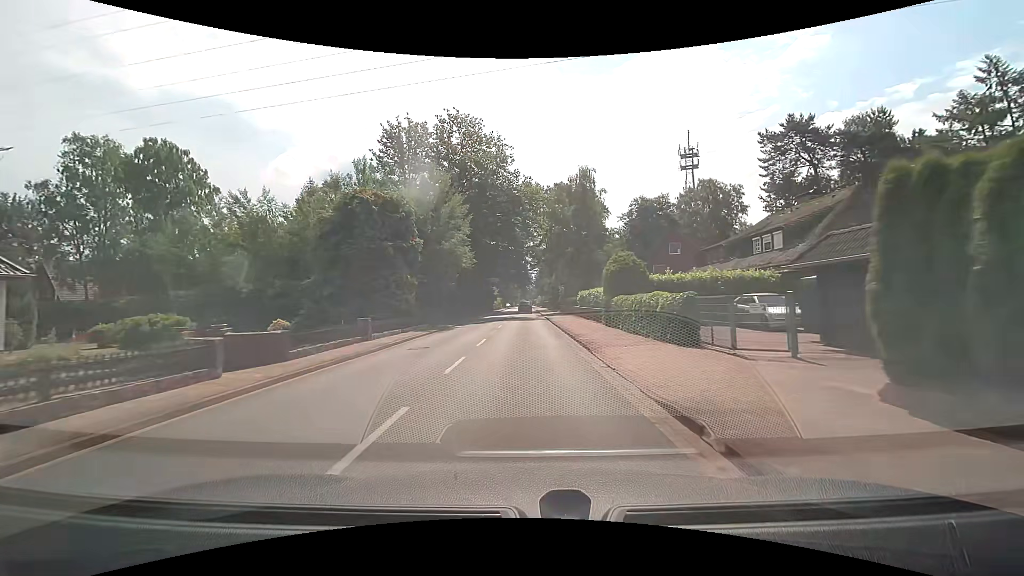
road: tertiary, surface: asphalt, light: Day
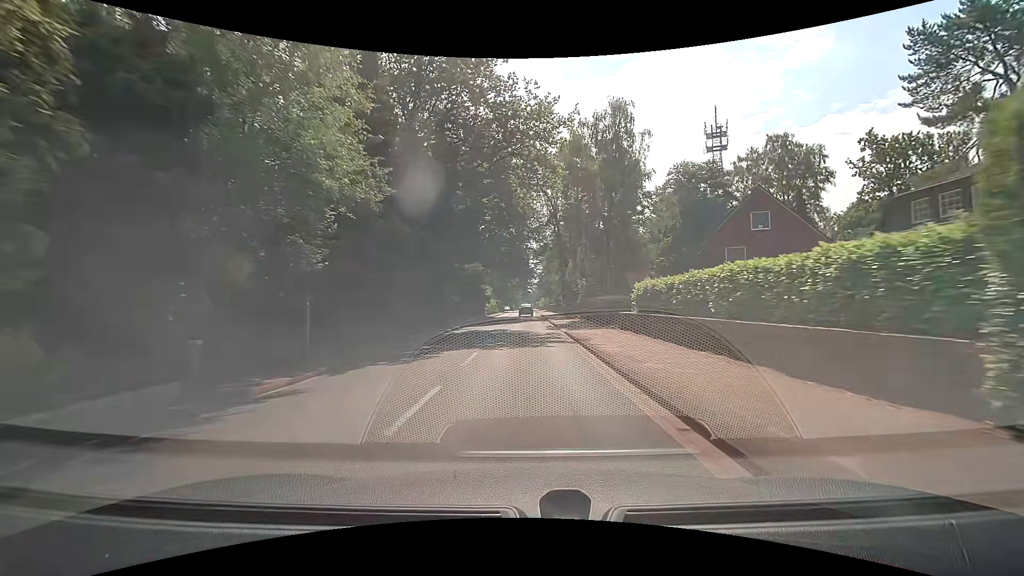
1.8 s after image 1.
(0.0, +22.8) m; 0°
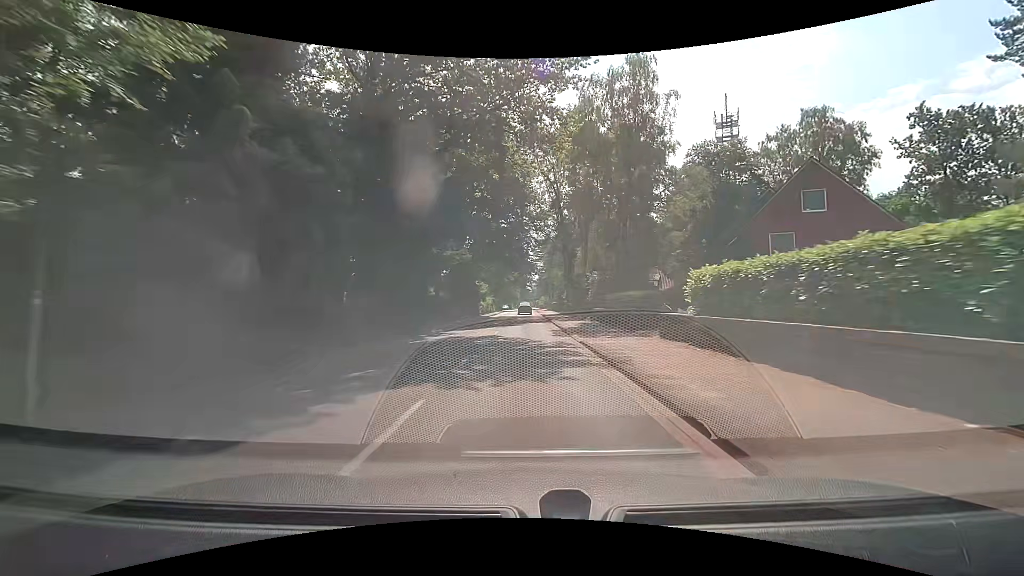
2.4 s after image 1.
(0.0, +7.6) m; 0°
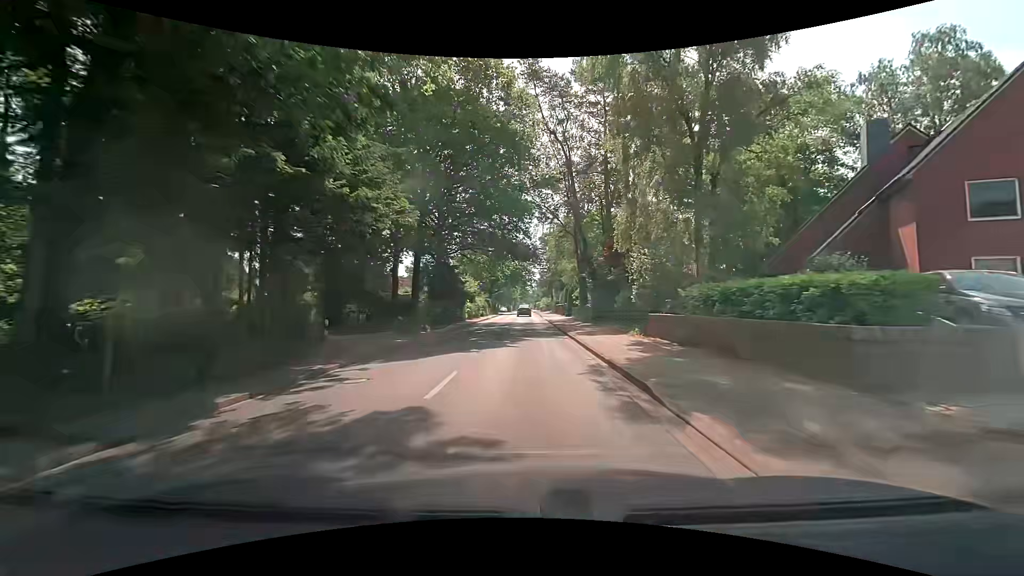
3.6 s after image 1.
(-0.1, +15.1) m; 0°
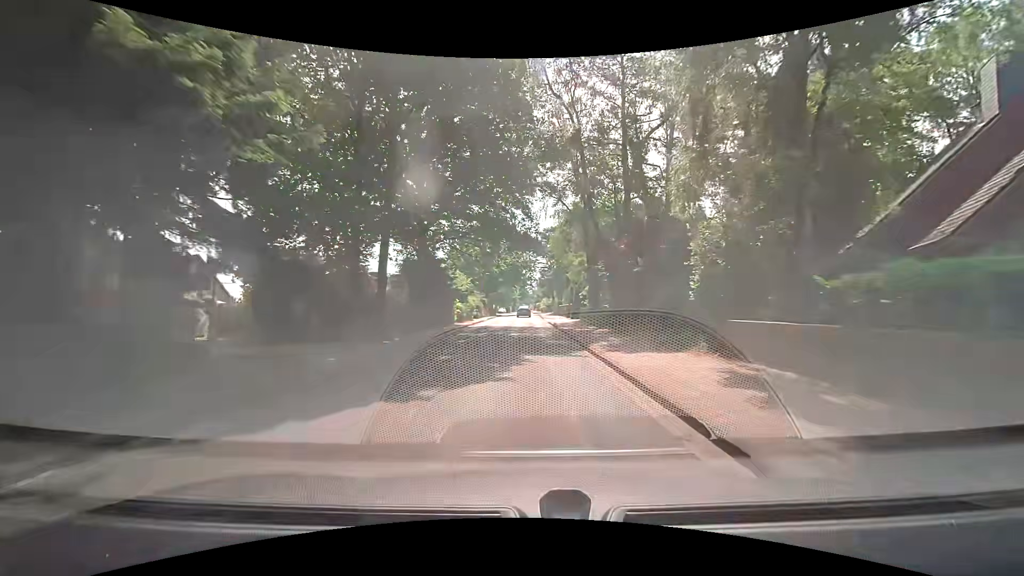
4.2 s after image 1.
(0.0, +7.6) m; 0°
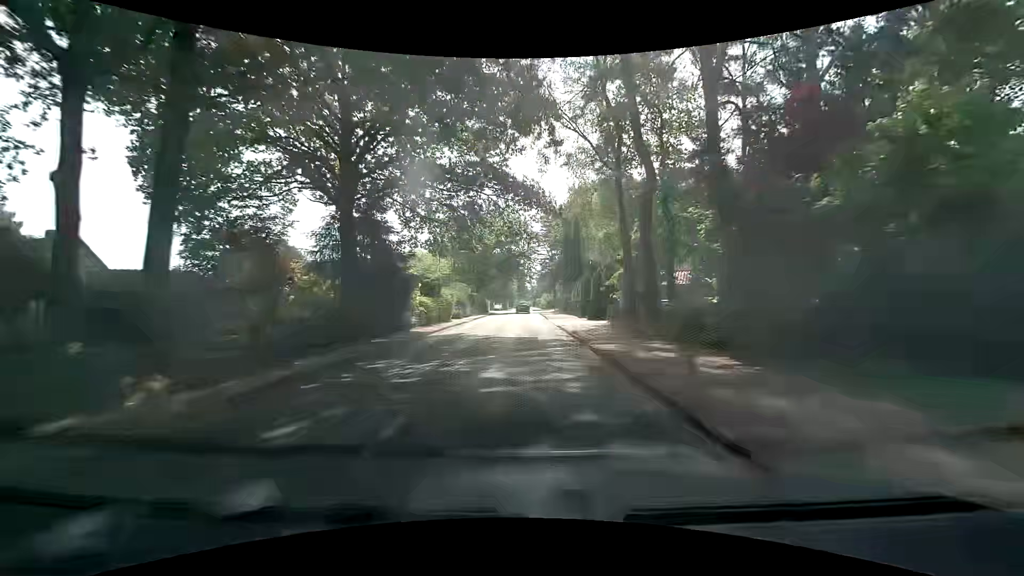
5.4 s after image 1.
(-0.2, +15.2) m; -1°
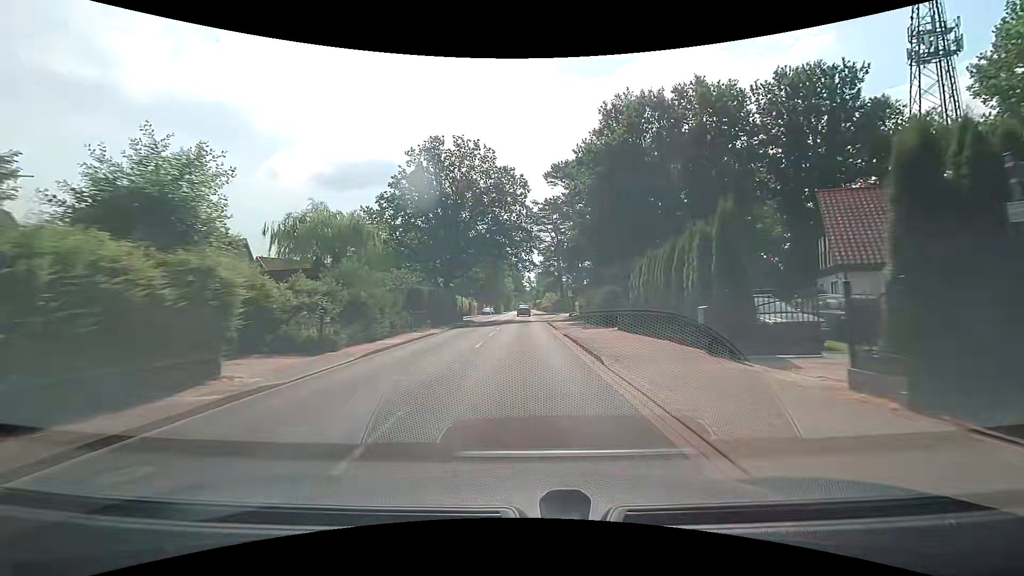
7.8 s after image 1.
(+0.4, +30.4) m; +1°
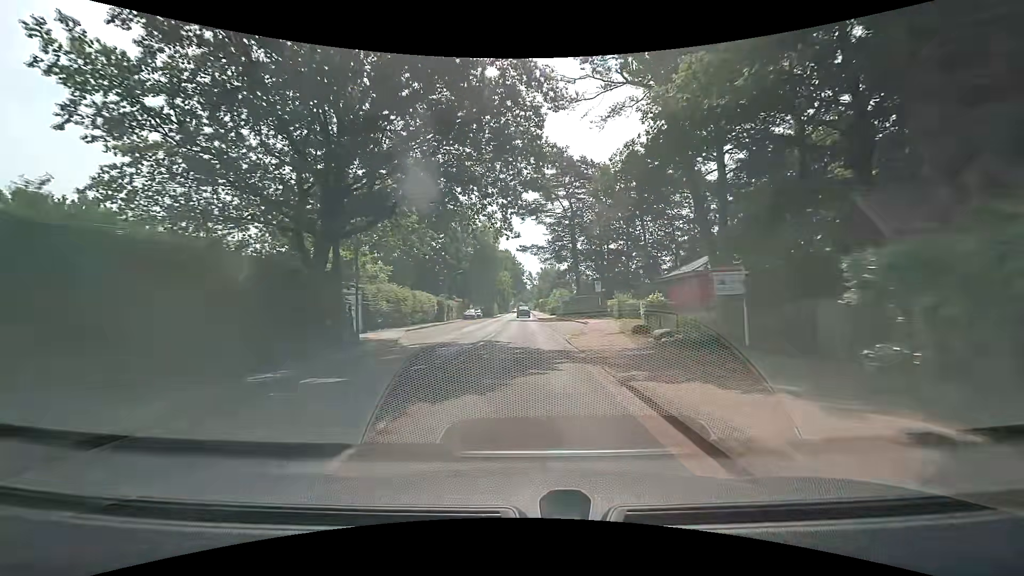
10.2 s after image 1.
(-0.1, +30.4) m; 0°
(0, +10) (0, +20) (0, +30) (0, +40) (0, +50) (0, +60) (0, +70) (0, +80) (0, +90) (0, +100) m
